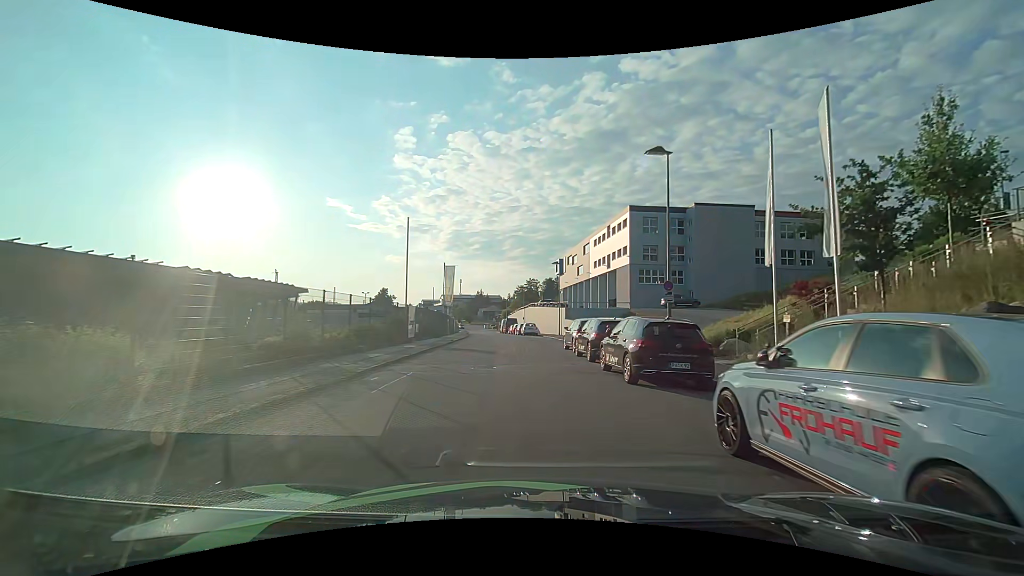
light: Day
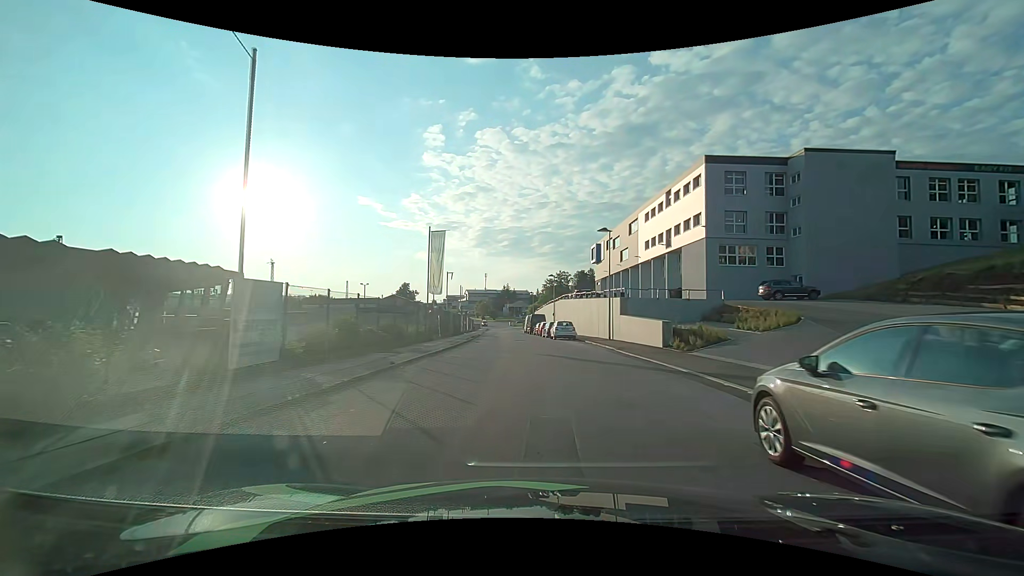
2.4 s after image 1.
(-0.6, +18.9) m; -3°
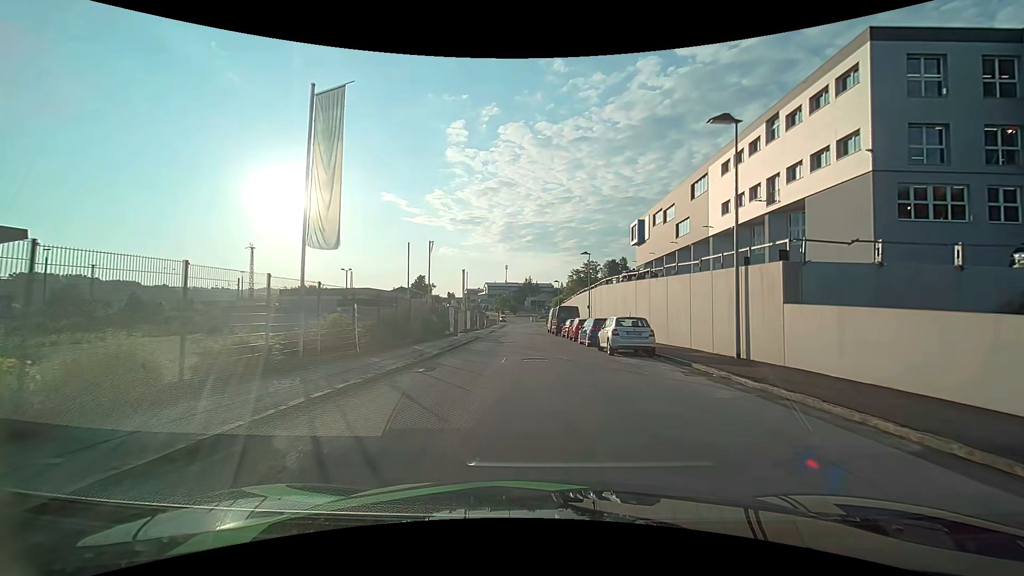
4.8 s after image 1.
(-0.6, +19.7) m; -3°
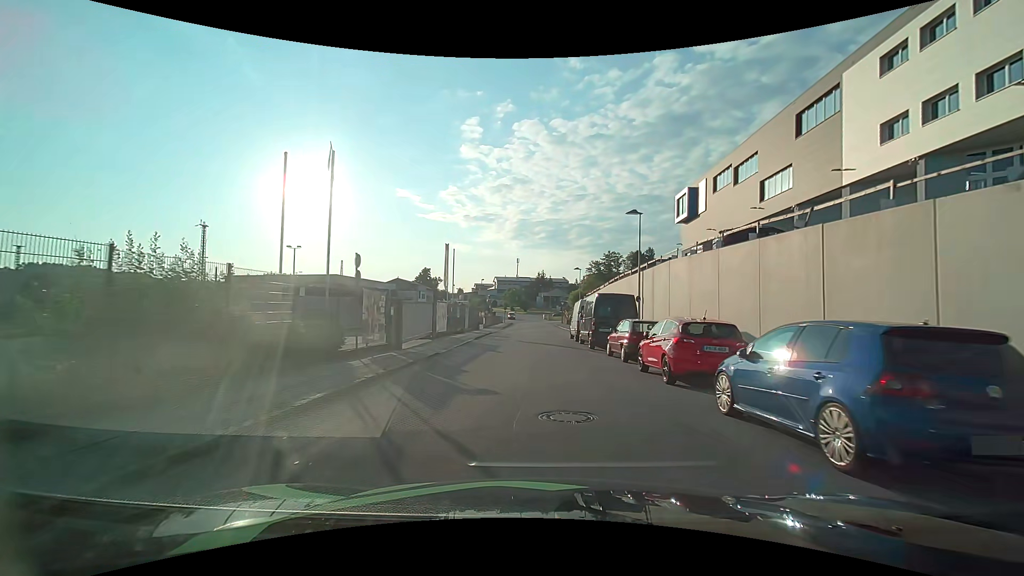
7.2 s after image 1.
(-0.3, +19.5) m; -2°
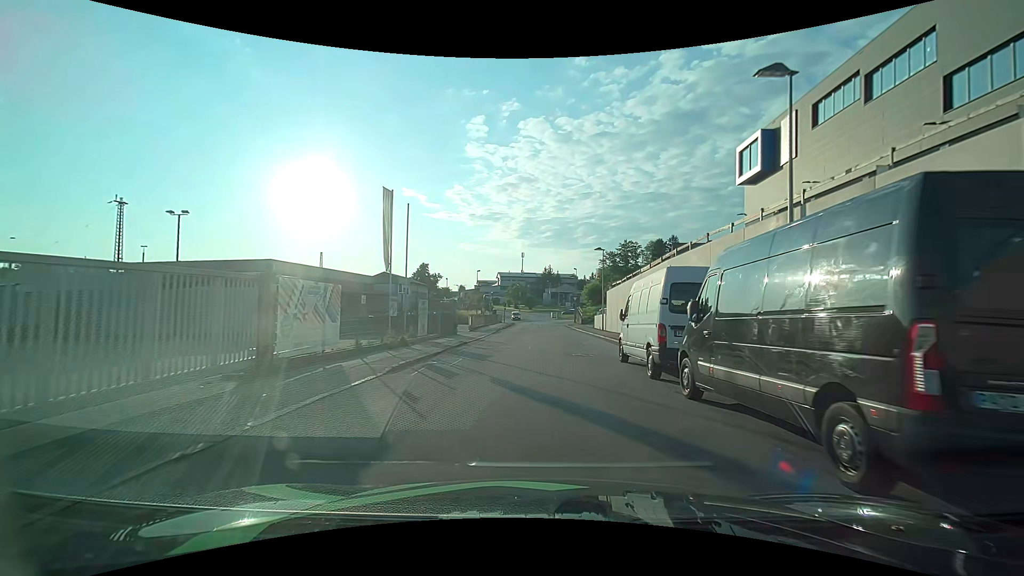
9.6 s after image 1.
(+0.2, +18.3) m; +1°
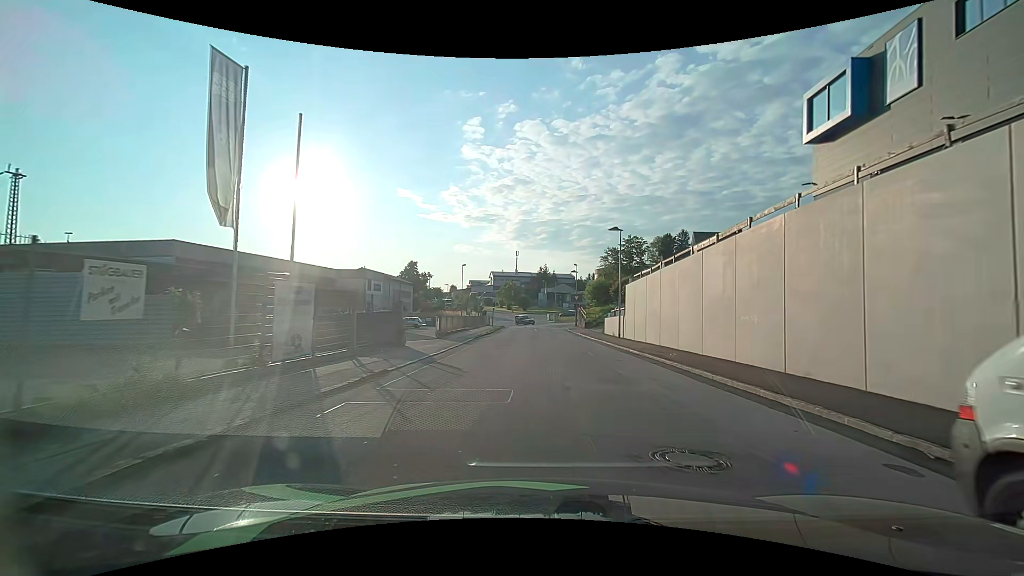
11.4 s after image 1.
(-0.2, +12.7) m; 0°
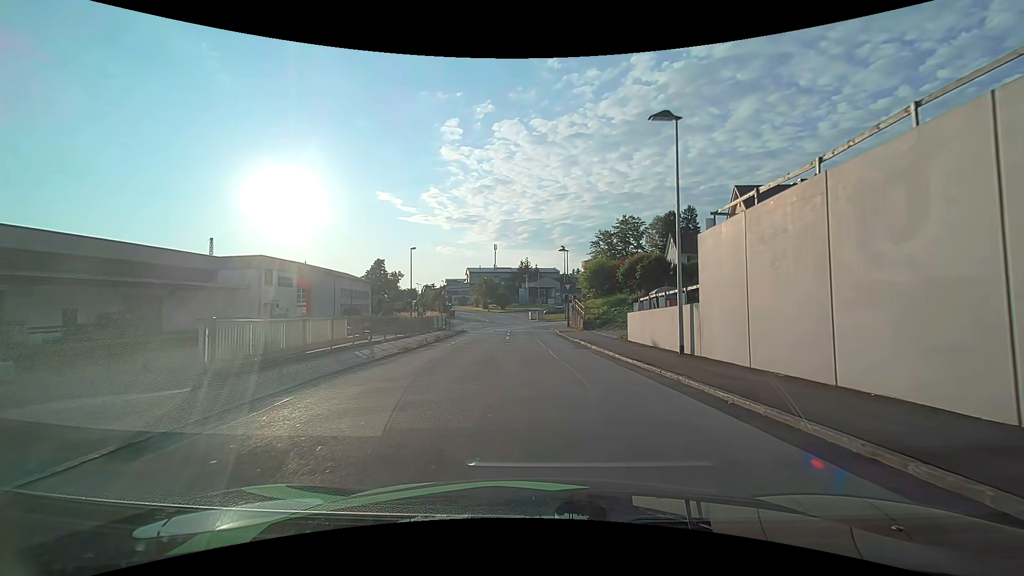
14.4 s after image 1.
(+0.6, +20.8) m; +2°
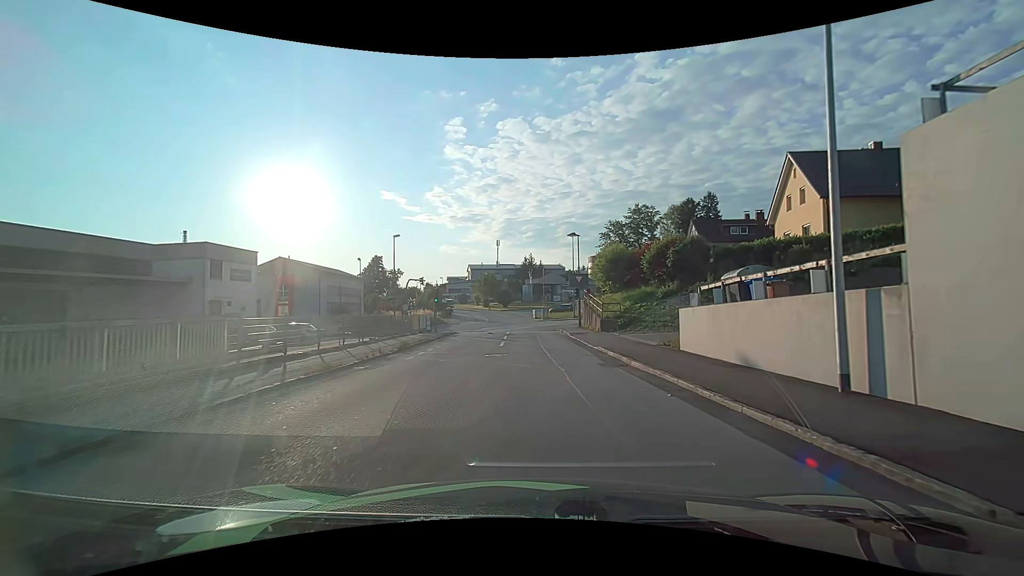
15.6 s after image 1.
(0.0, +8.6) m; -1°
